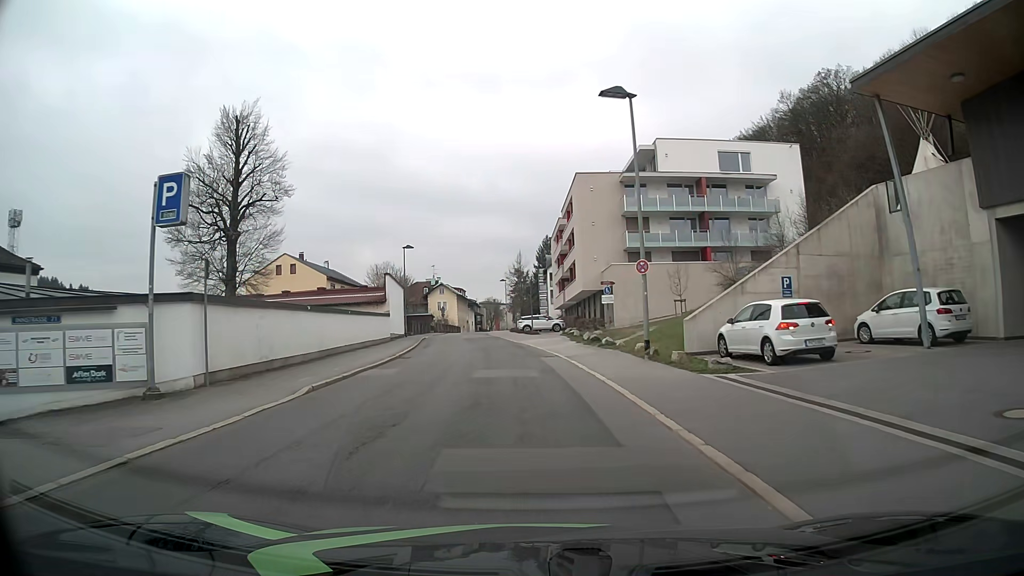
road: residential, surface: asphalt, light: Day
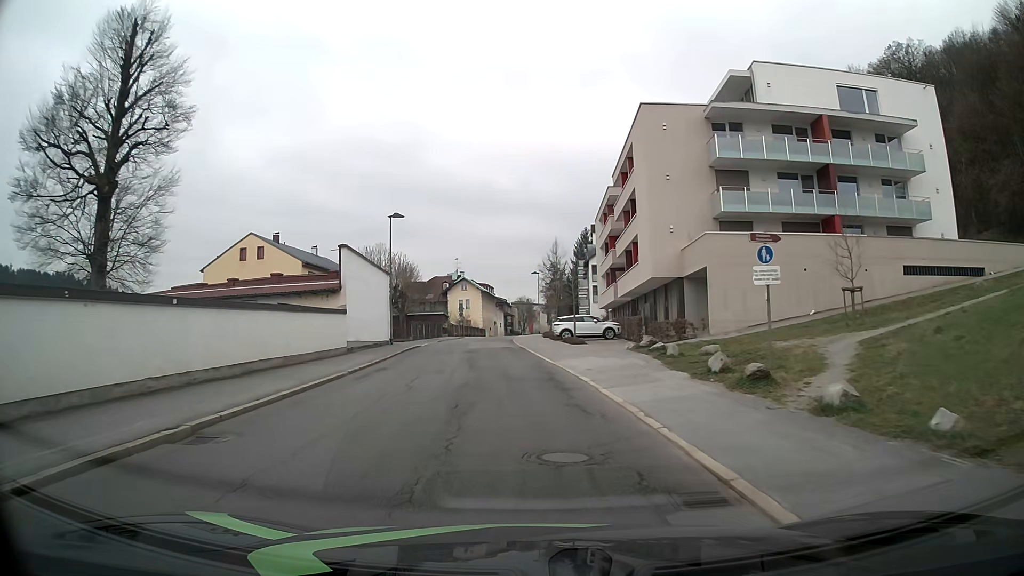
(-0.4, +19.1) m; -2°
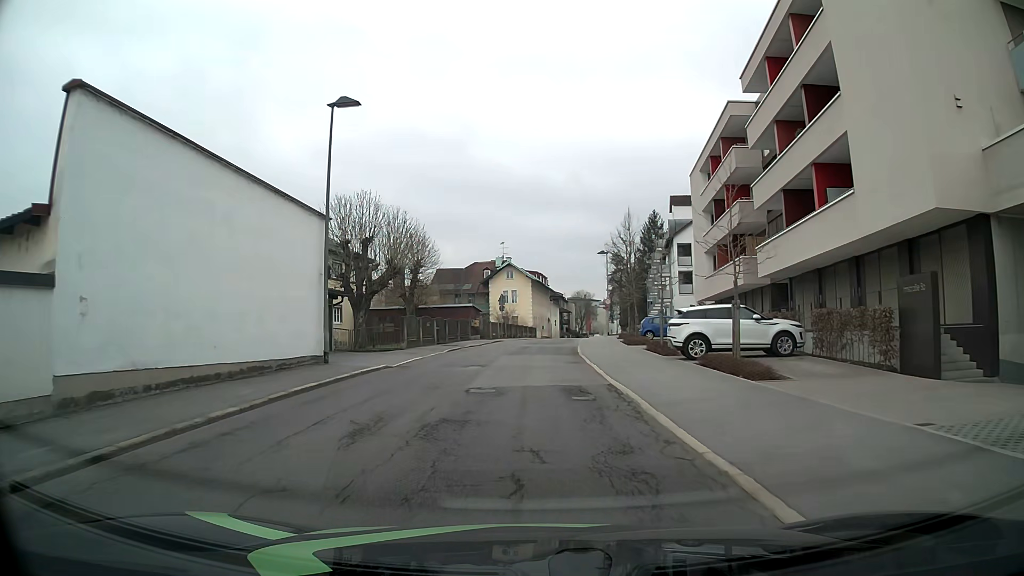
(-1.3, +22.8) m; -6°
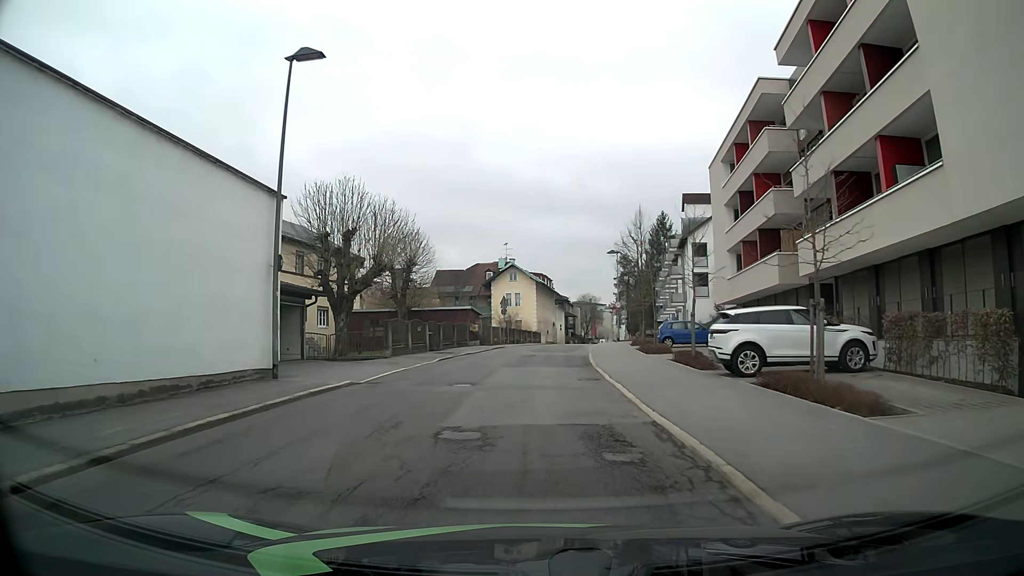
(0.0, +4.5) m; 0°
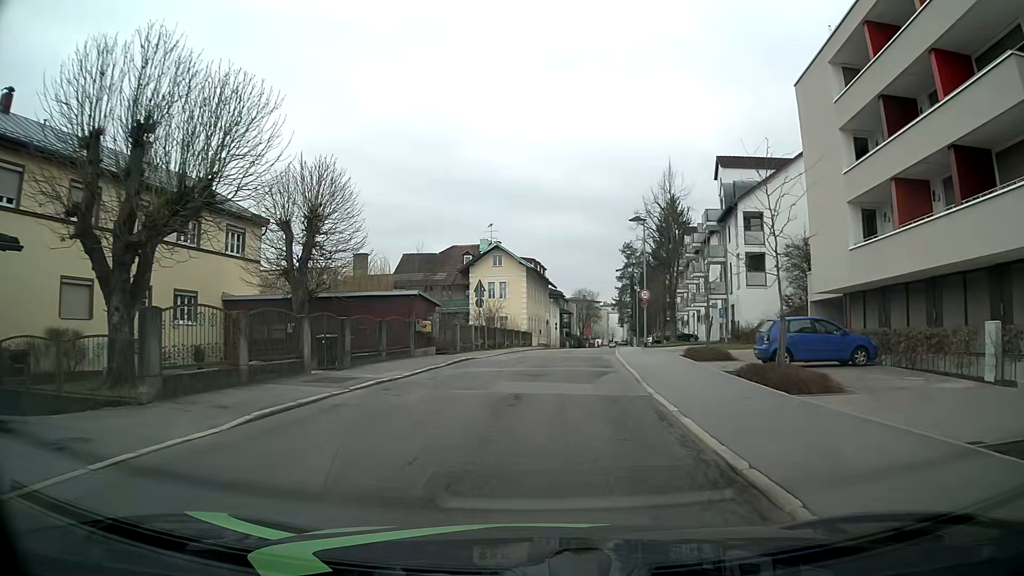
(0.0, +18.2) m; +1°
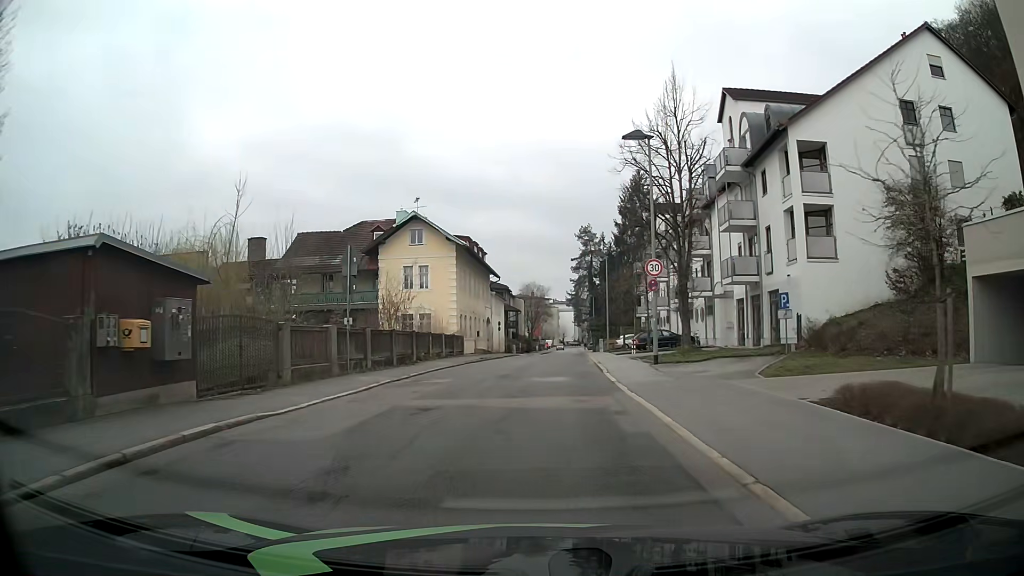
(+0.7, +18.5) m; +4°
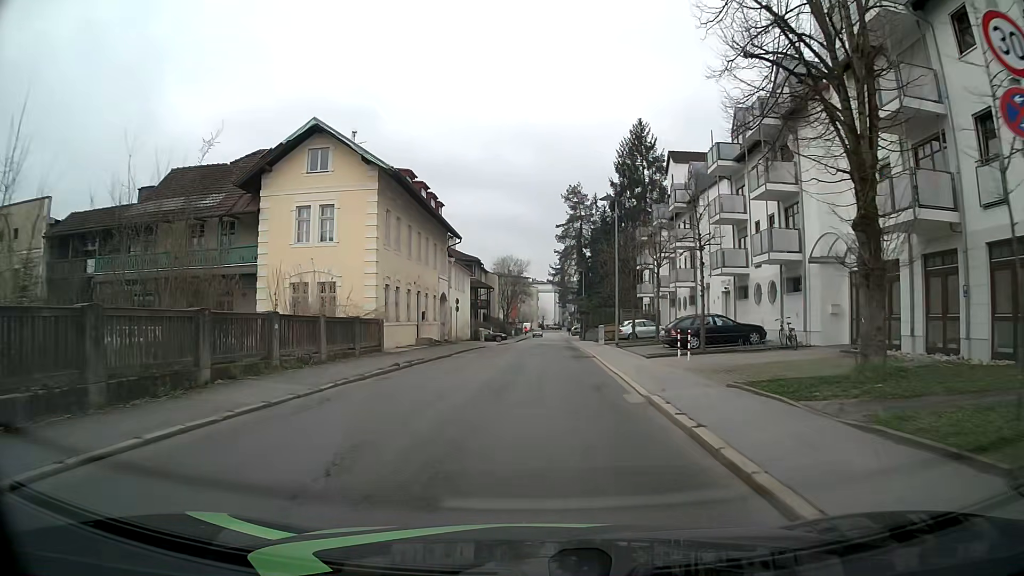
(+0.1, +18.7) m; +1°
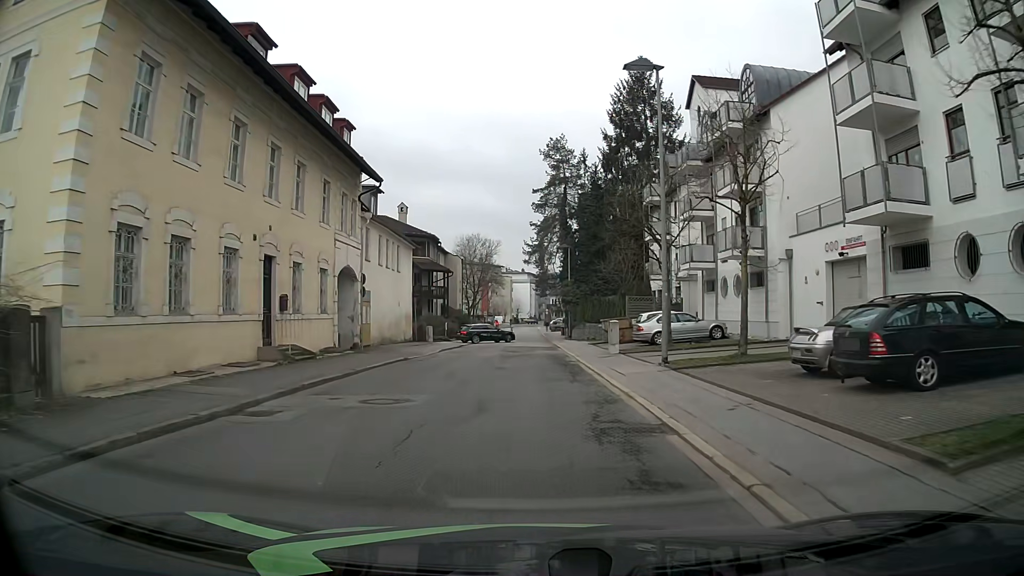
(+0.5, +19.1) m; +2°
(0, +10) (0, +20) (0, +30) (0, +40) (0, +50) (0, +60) (0, +70) (0, +80) (0, +90) (0, +100) m
